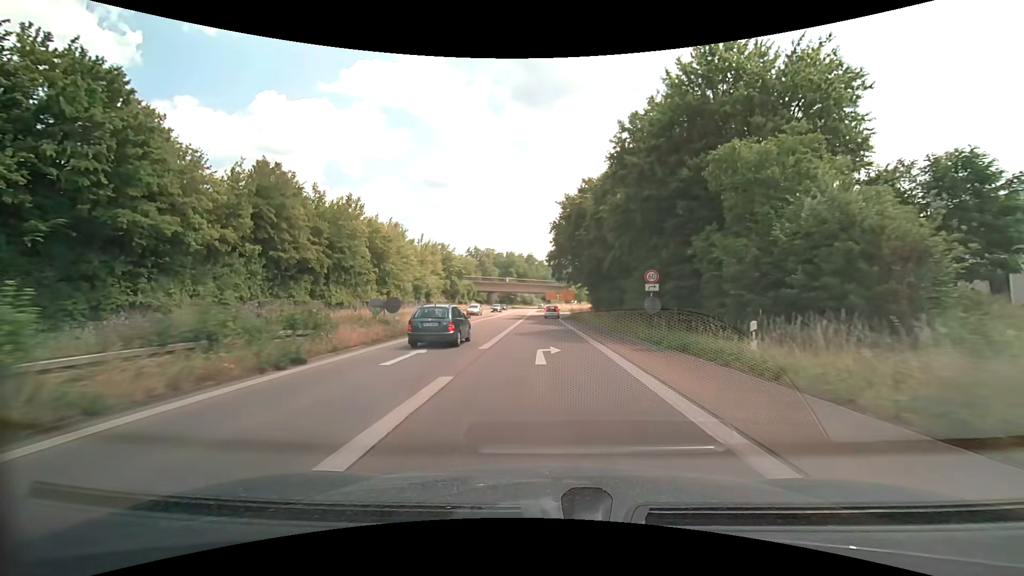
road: trunk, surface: asphalt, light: Day
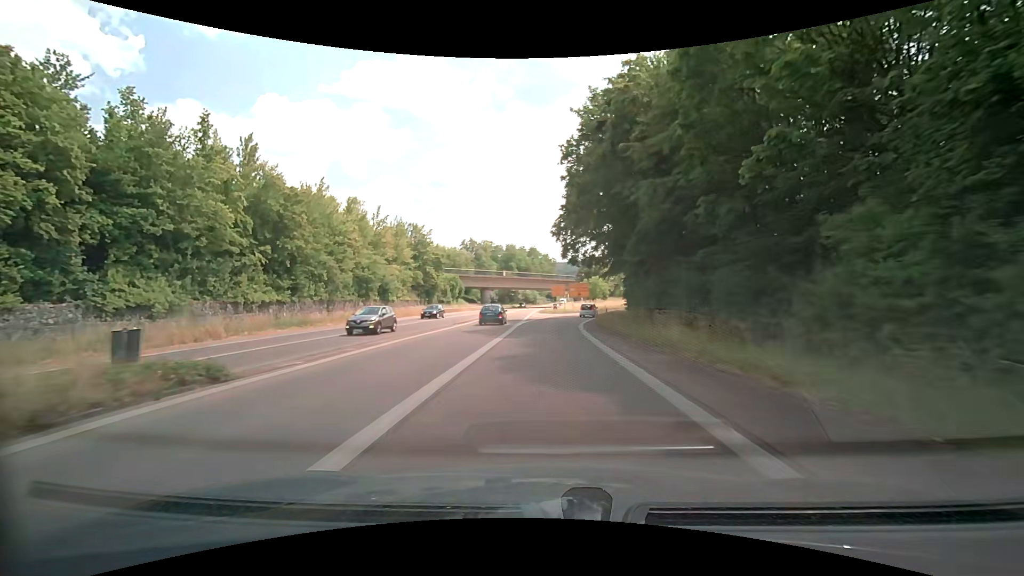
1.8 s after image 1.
(-0.2, +26.7) m; -1°
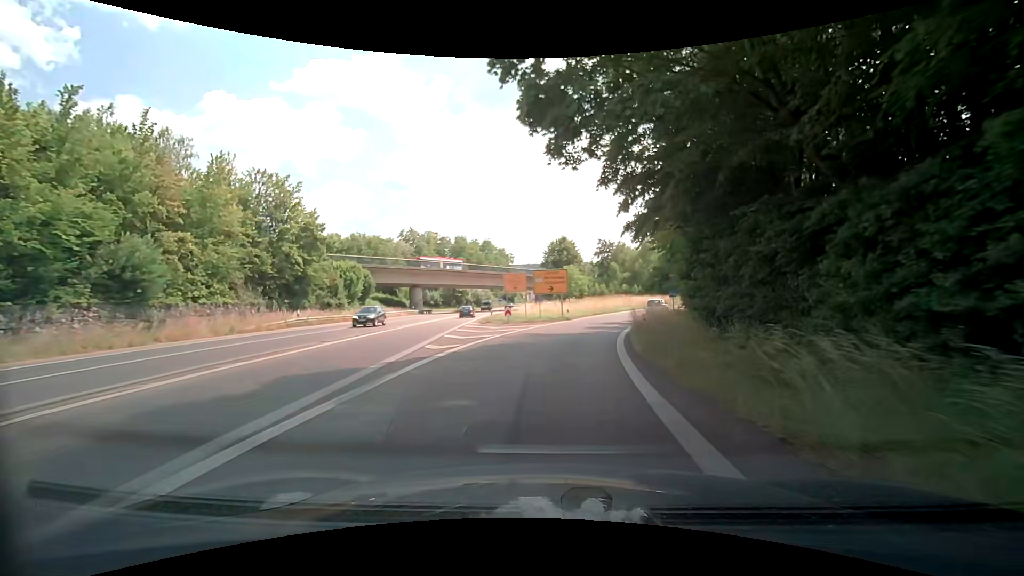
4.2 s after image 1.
(+0.9, +33.6) m; +4°
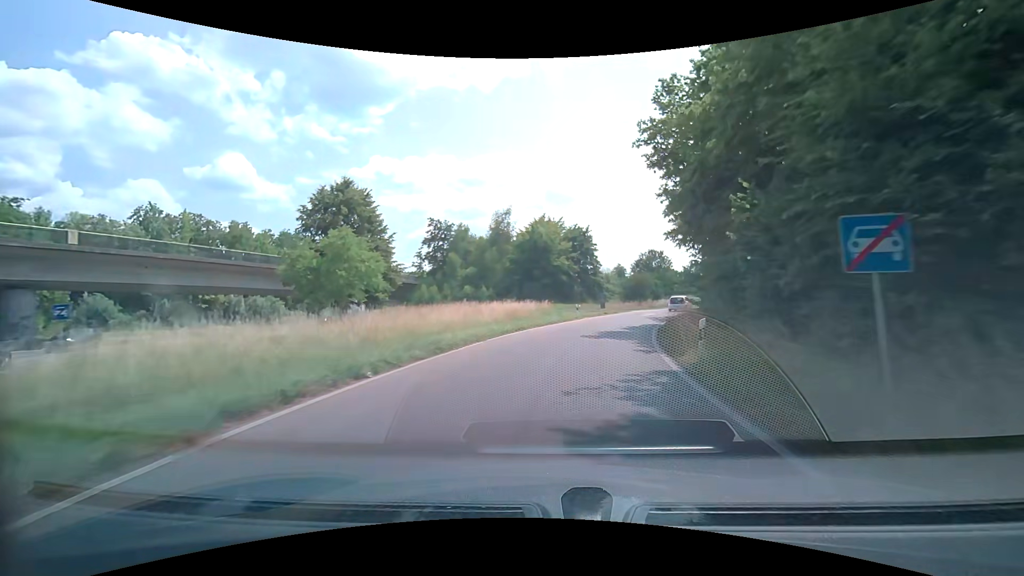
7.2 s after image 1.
(+6.2, +41.1) m; +19°
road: trunk_link
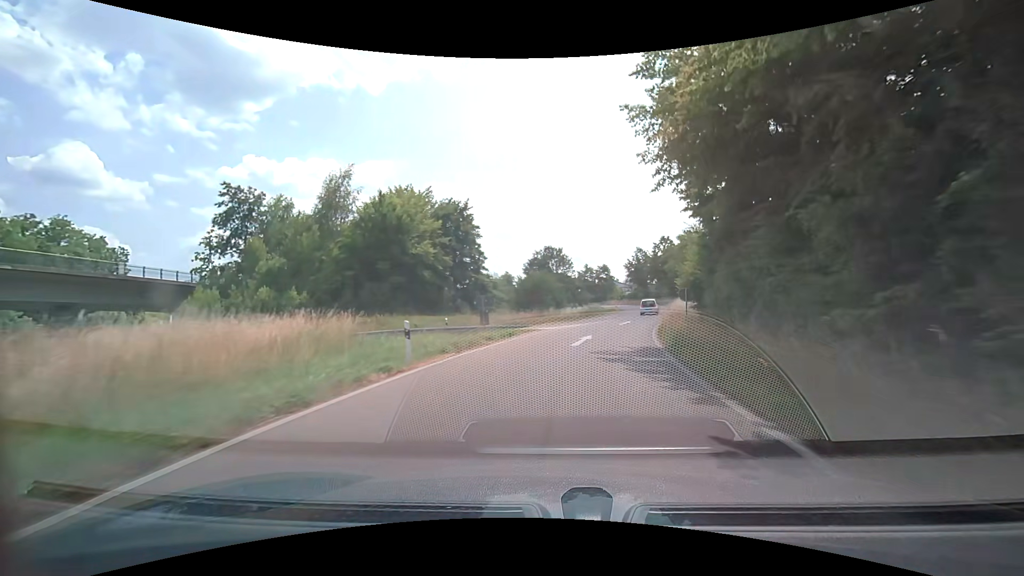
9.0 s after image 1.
(+2.5, +24.1) m; +12°
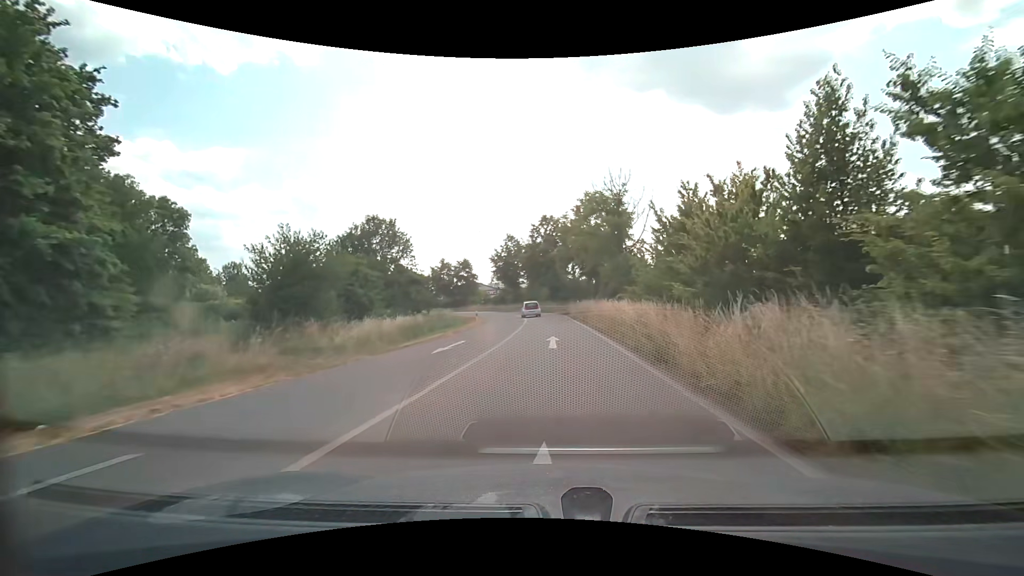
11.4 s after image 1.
(+4.3, +31.1) m; +16°
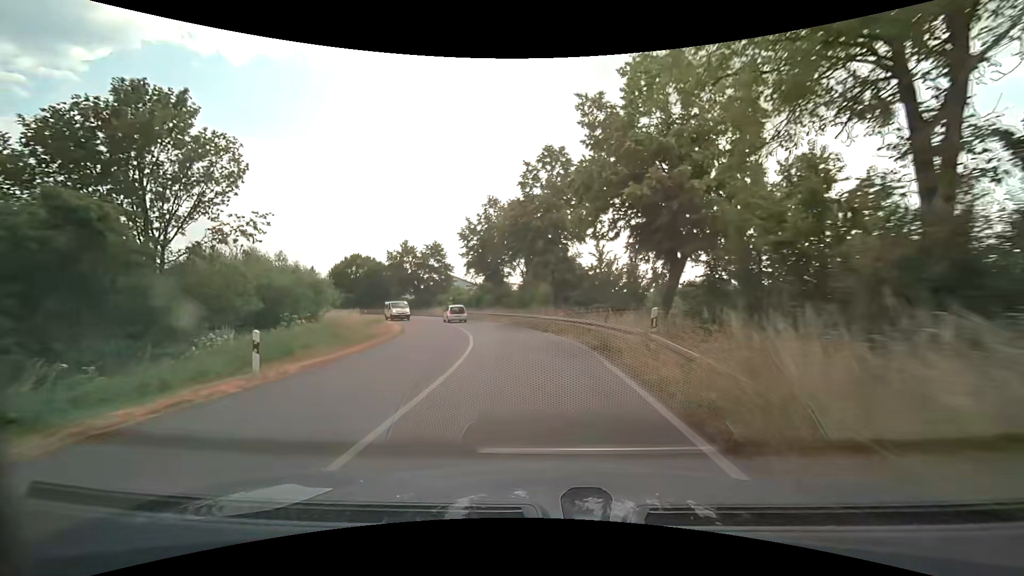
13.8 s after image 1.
(+0.6, +31.5) m; 0°
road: primary_link
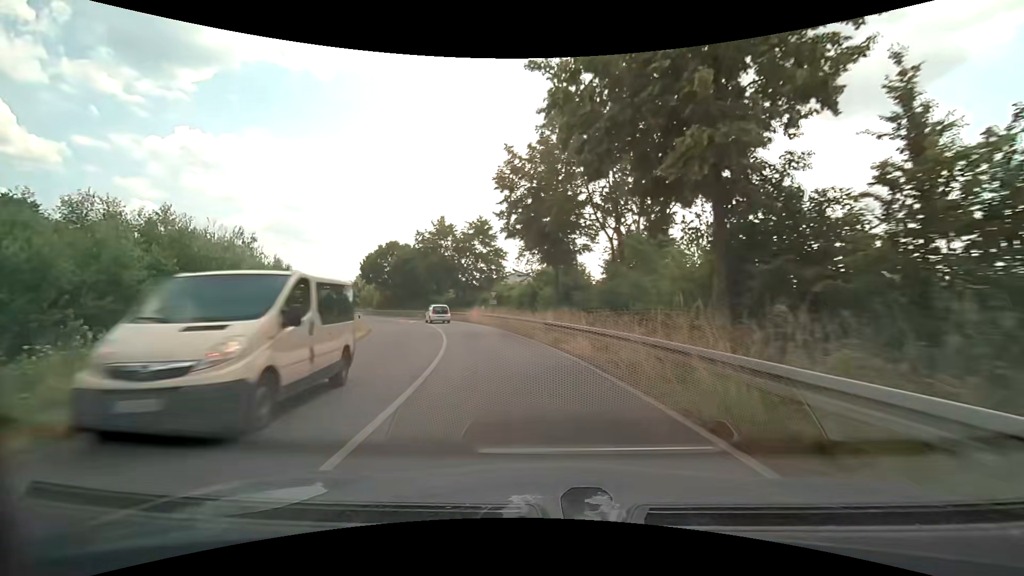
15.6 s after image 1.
(-1.4, +22.8) m; -8°
(-1, +10) (-2, +20) (-5, +30) (-8, +39) (-12, +48) (-16, +57) (-21, +66) (-27, +74) (-33, +82) (-40, +89) m
